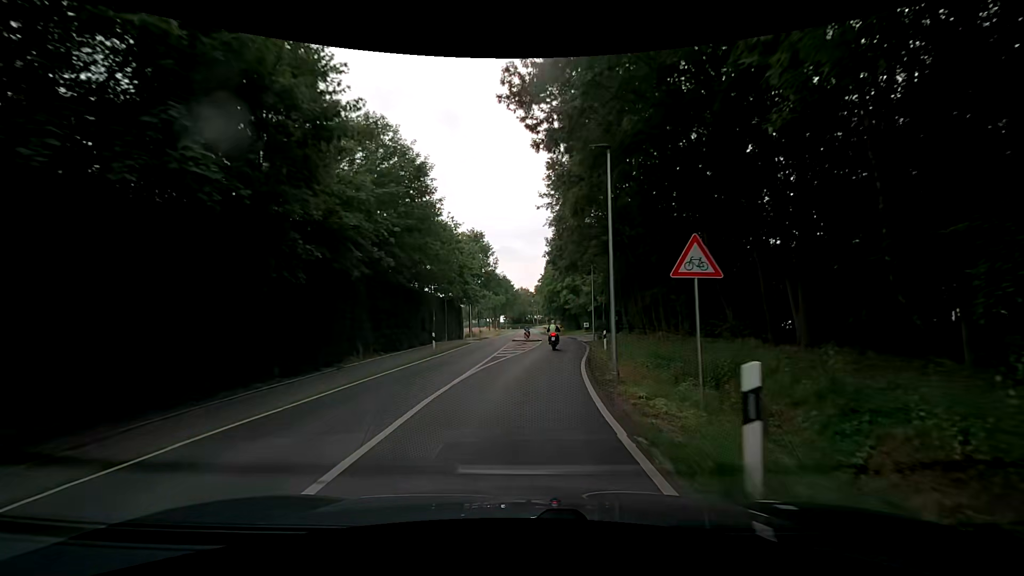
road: secondary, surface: asphalt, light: Day
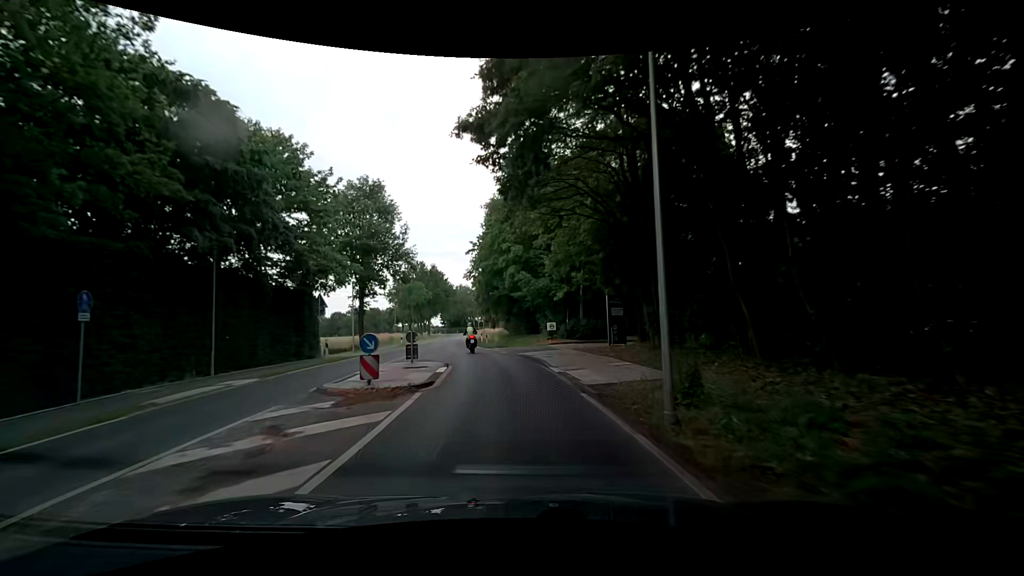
(+1.8, +30.5) m; +7°
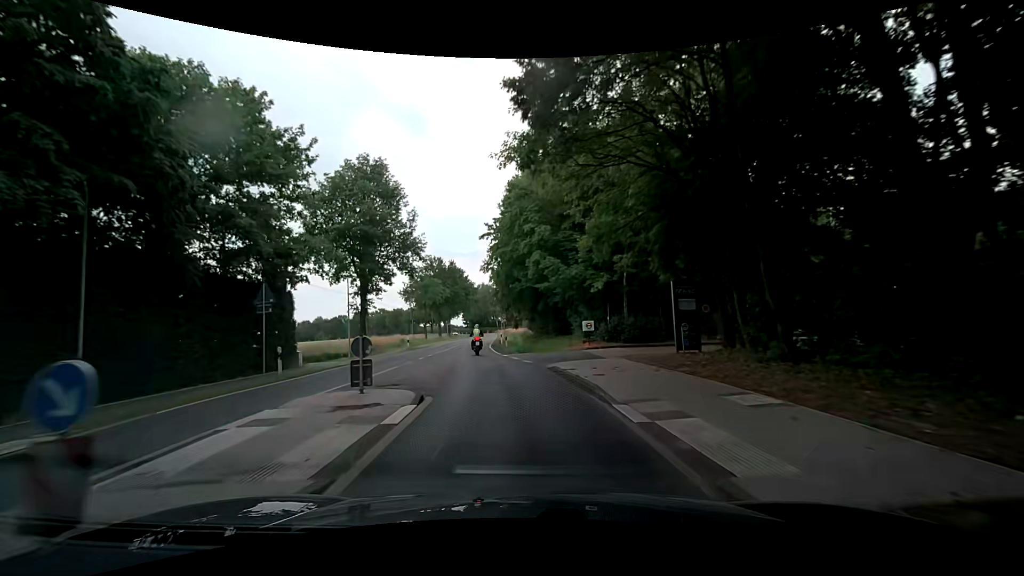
(-0.3, +7.6) m; -4°
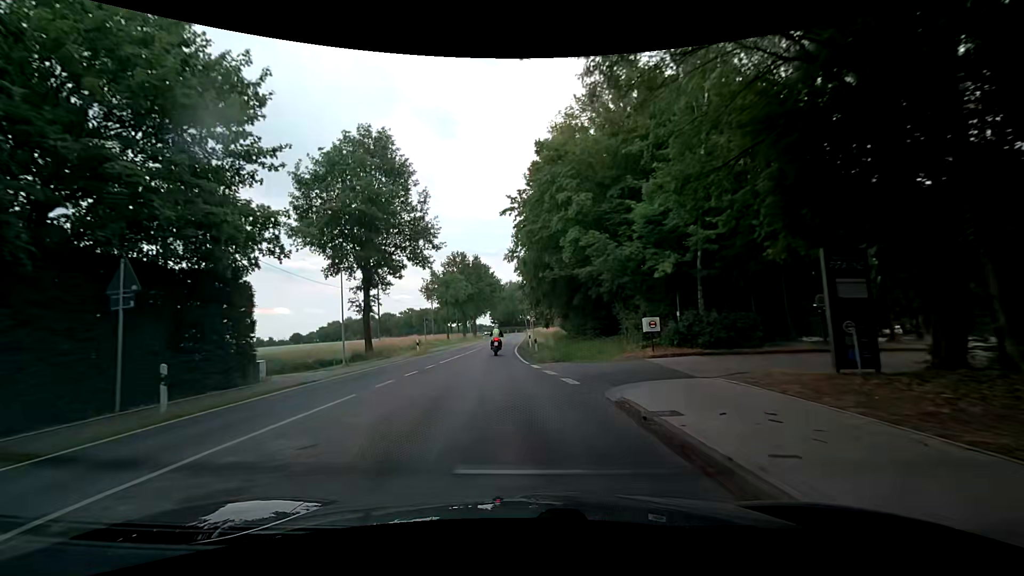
(-0.1, +7.6) m; -2°
(0, +10) (-1, +20) (-2, +30) (-2, +40) (-2, +50) (-2, +60) (-2, +70) (-2, +80) (-2, +90) (-3, +100) m
